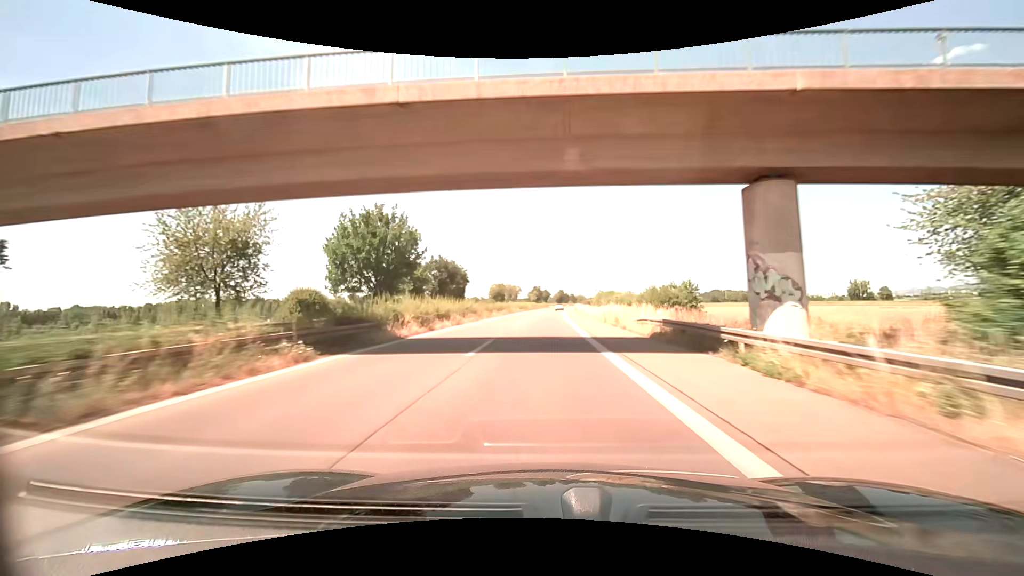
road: trunk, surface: asphalt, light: Day
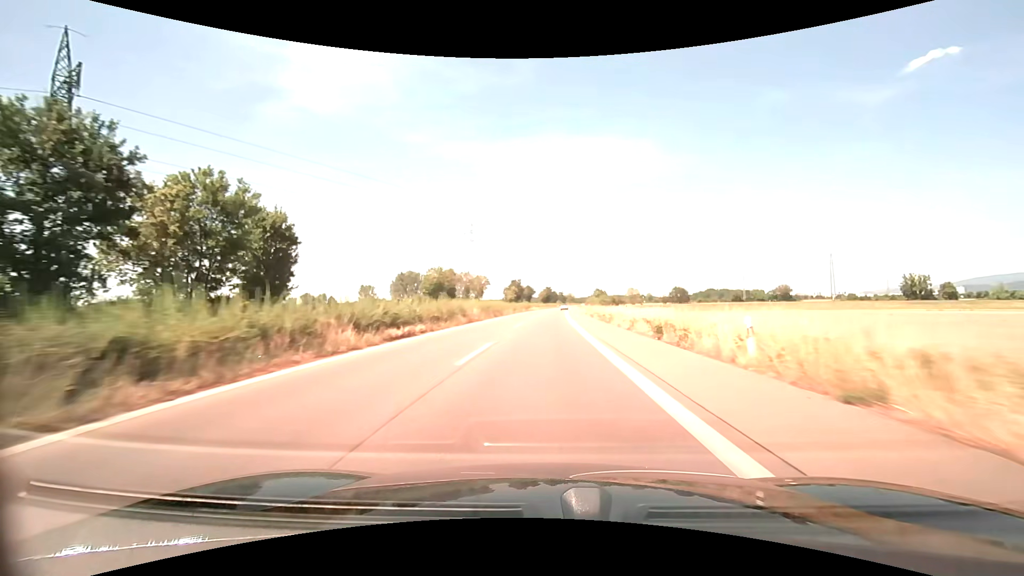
(+0.9, +74.0) m; +2°
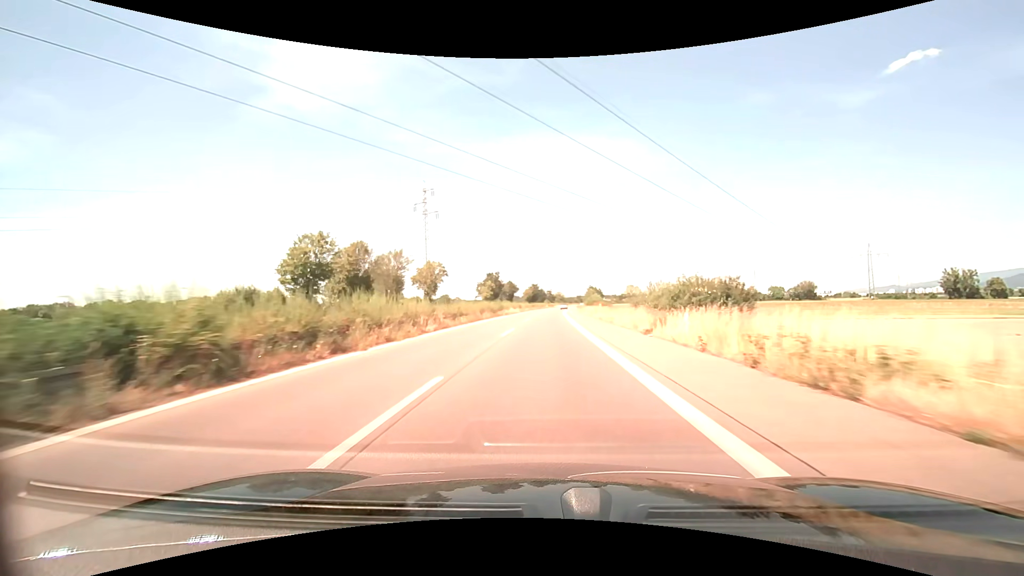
(+0.5, +44.3) m; +2°
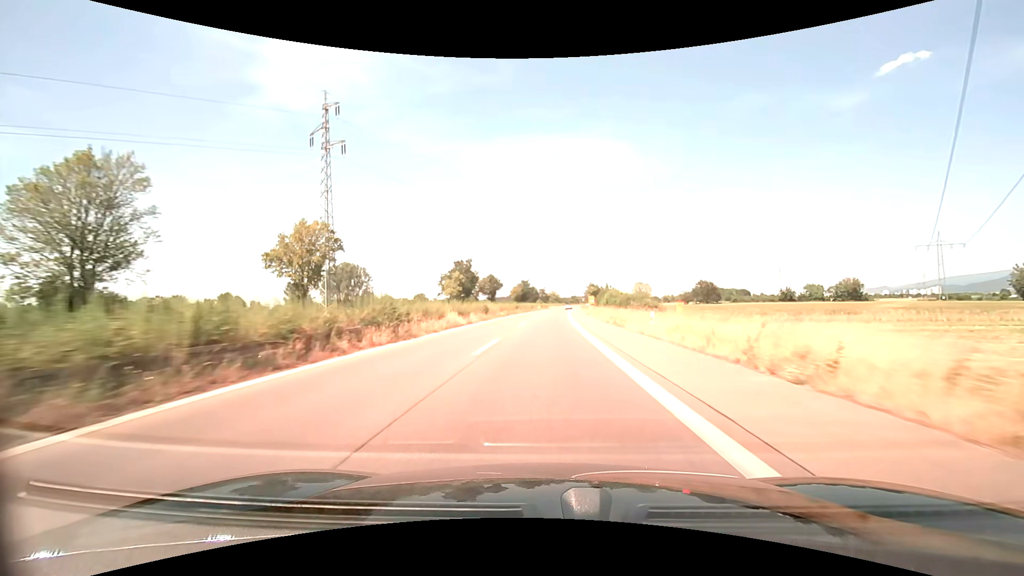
(+0.5, +44.2) m; +1°
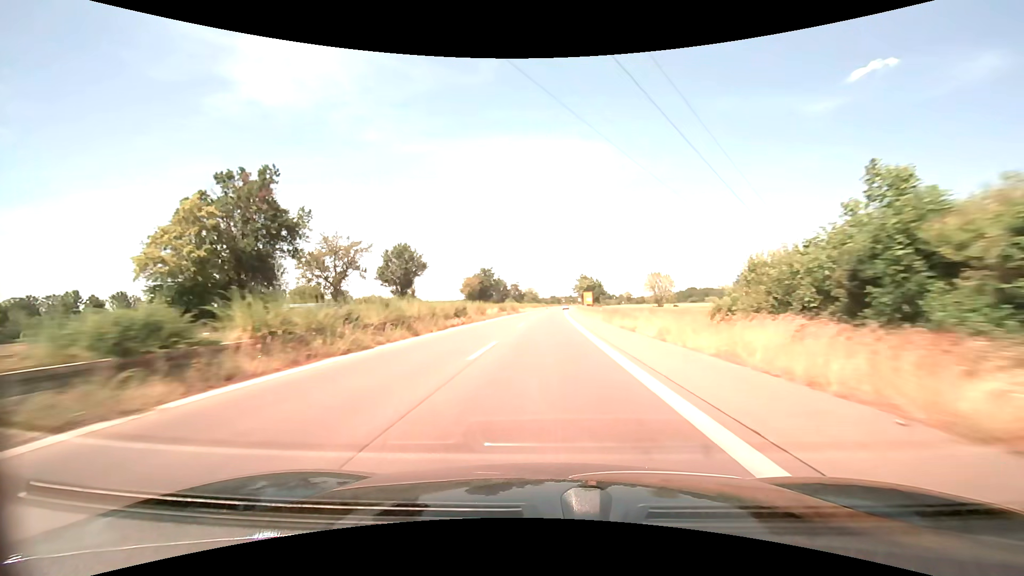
(+1.8, +73.4) m; +3°
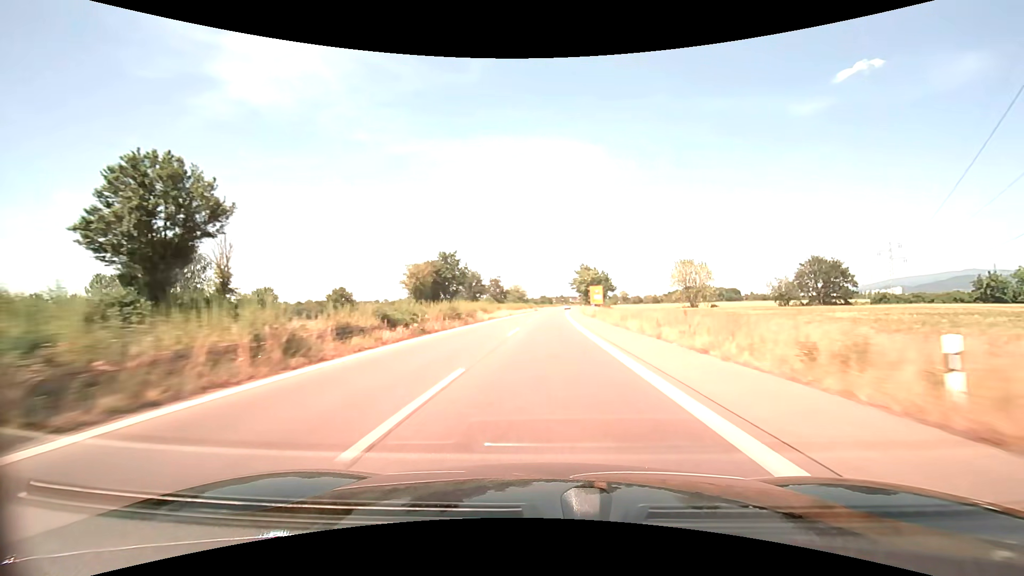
(+0.4, +43.8) m; +1°
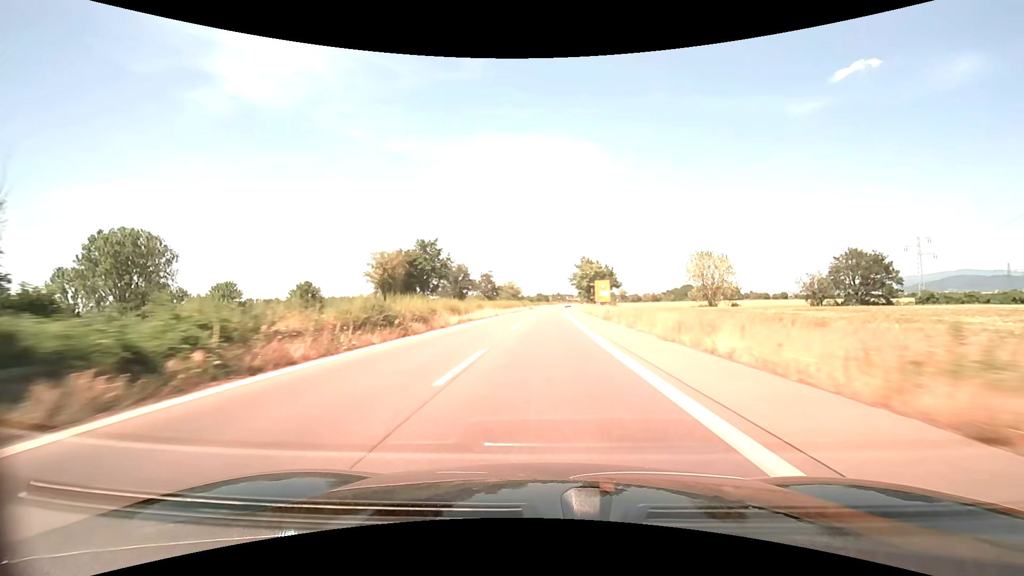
(0.0, +14.6) m; 0°
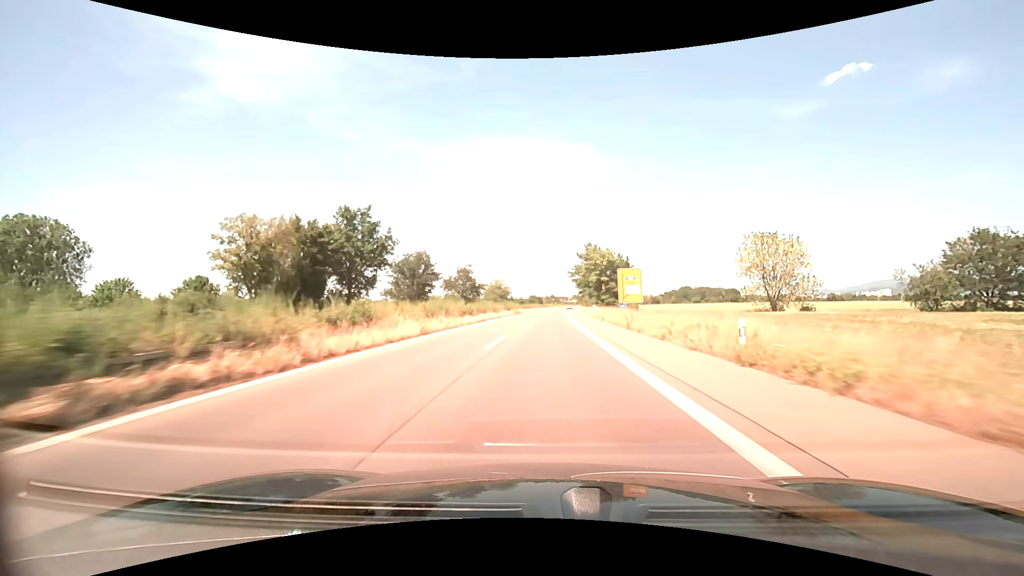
(+0.3, +29.1) m; +1°
(0, +10) (0, +20) (0, +30) (0, +40) (+1, +50) (+1, +60) (+1, +70) (+2, +80) (+2, +90) (+3, +100) m
